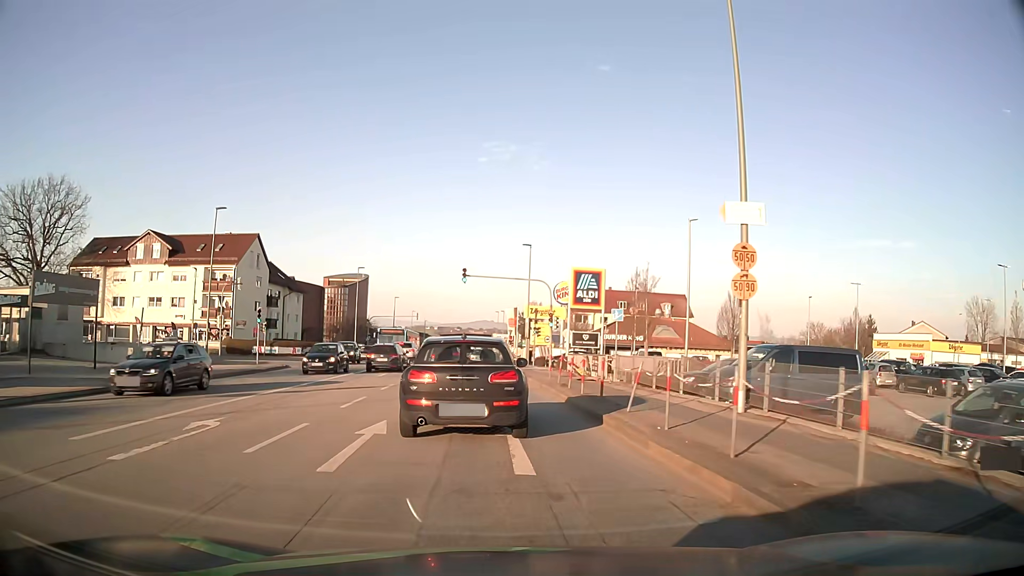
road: tertiary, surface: asphalt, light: Day
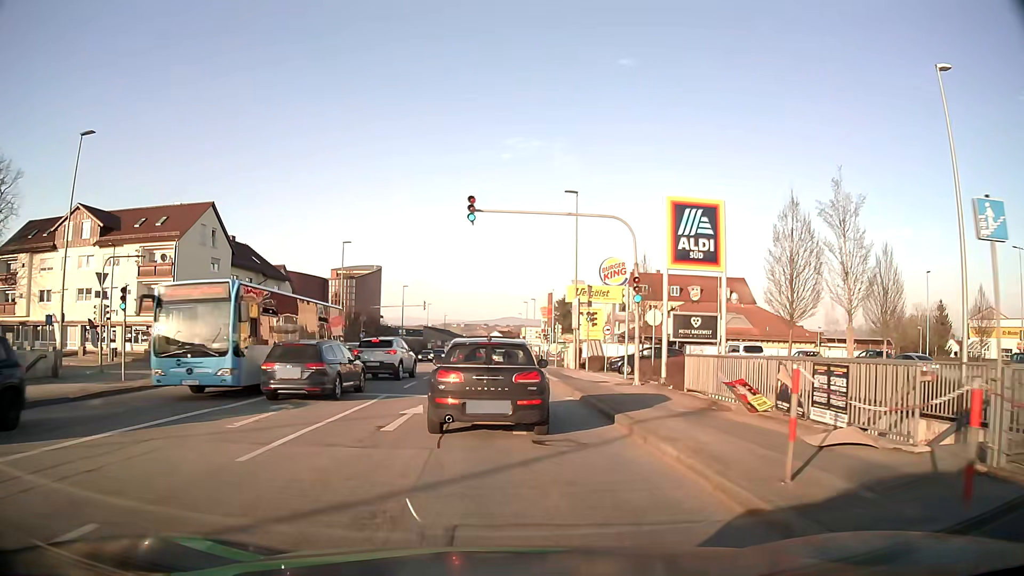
(-0.5, +18.8) m; -3°
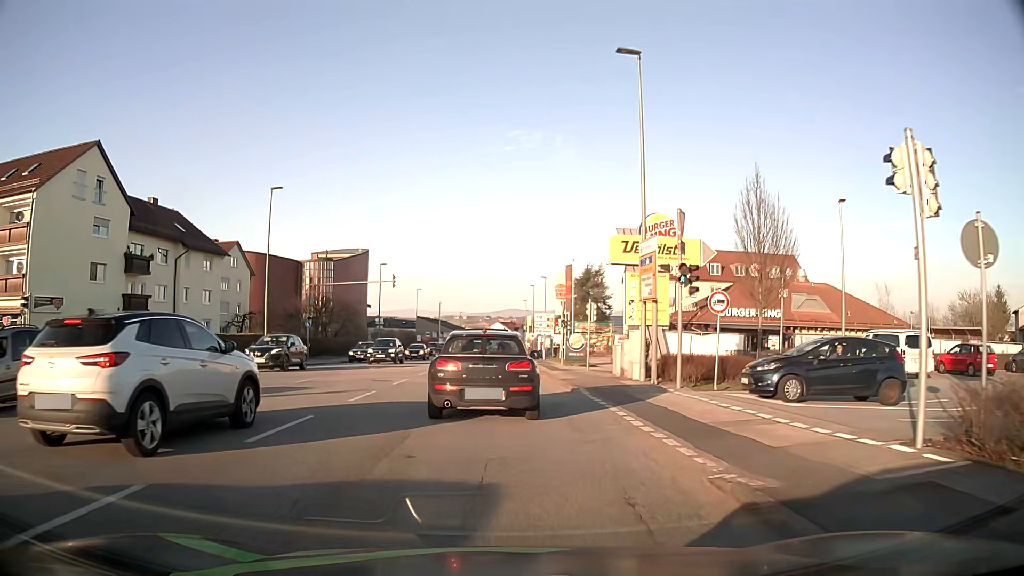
(0.0, +19.1) m; -1°
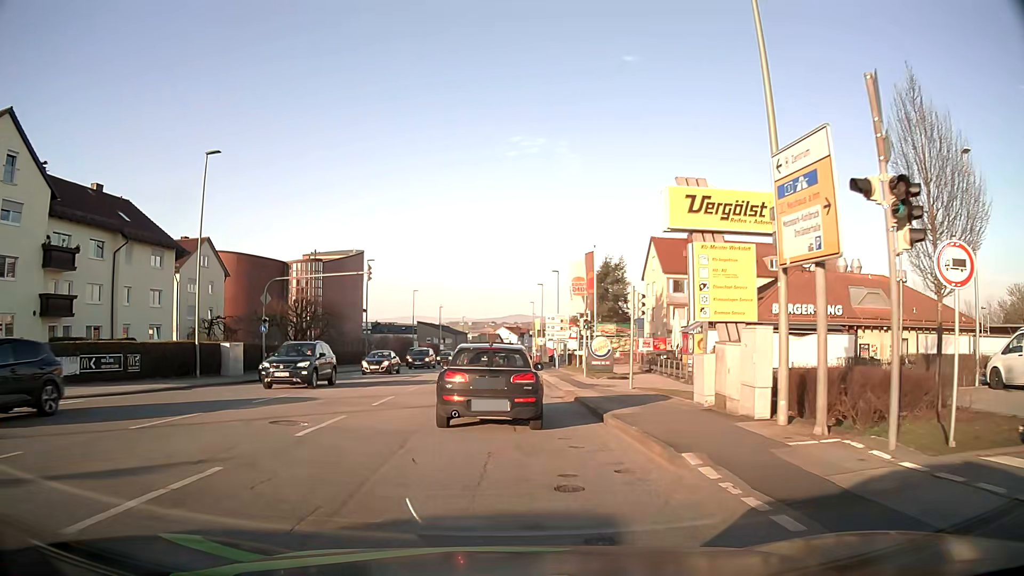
(+0.1, +10.0) m; 0°
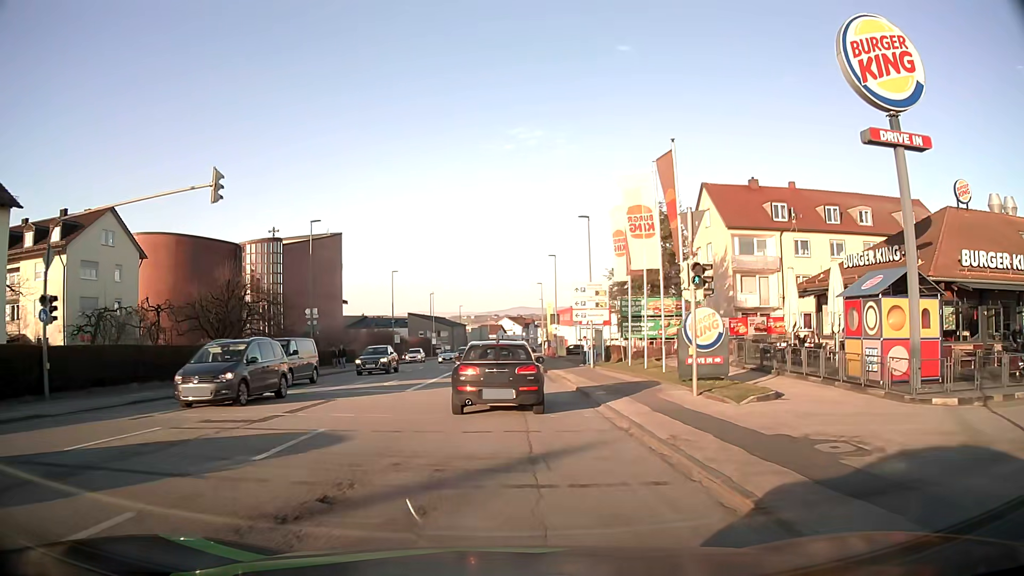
(-0.1, +20.2) m; 0°
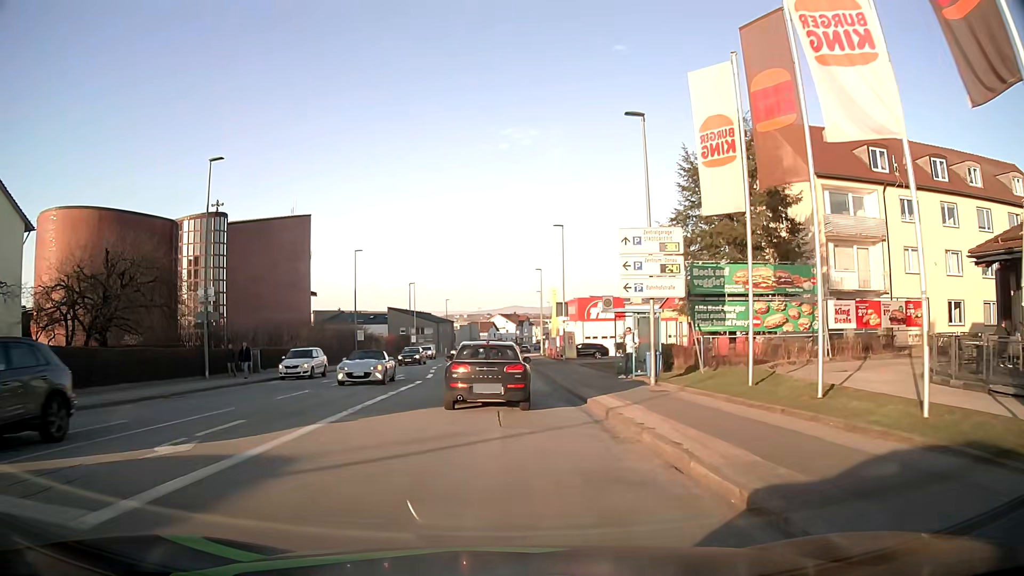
(0.0, +16.5) m; 0°
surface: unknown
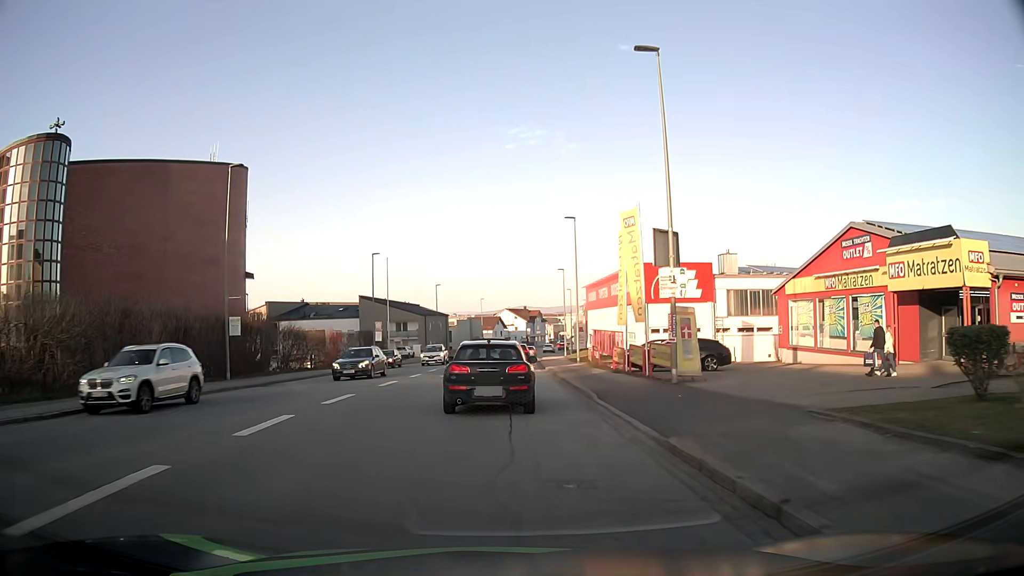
(0.0, +31.6) m; -1°
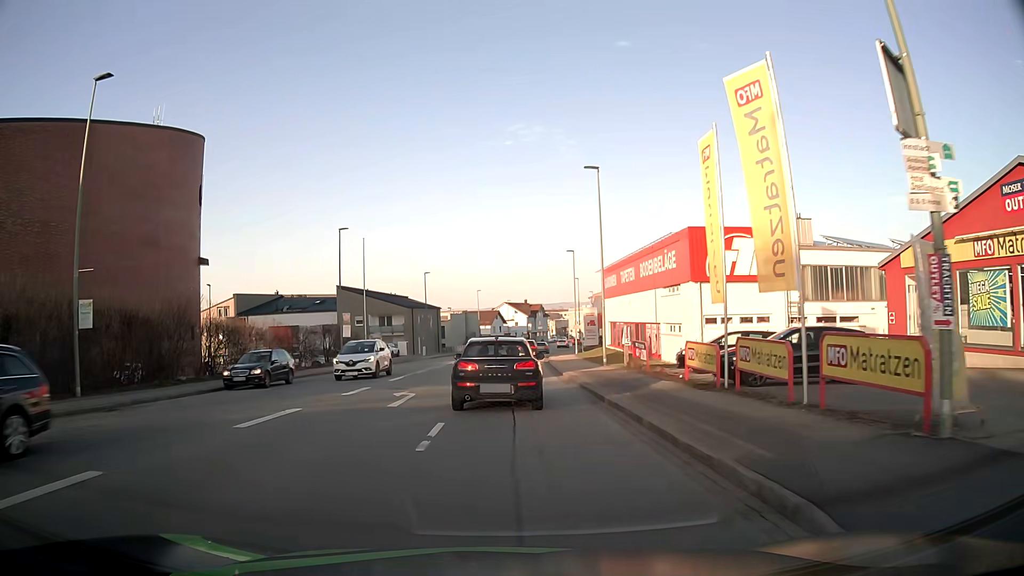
(+0.1, +12.7) m; +1°
(0, +10) (0, +20) (0, +30) (0, +40) (+1, +50) (+1, +60) (+2, +70) (+3, +80) (+4, +90) (+5, +100) m
